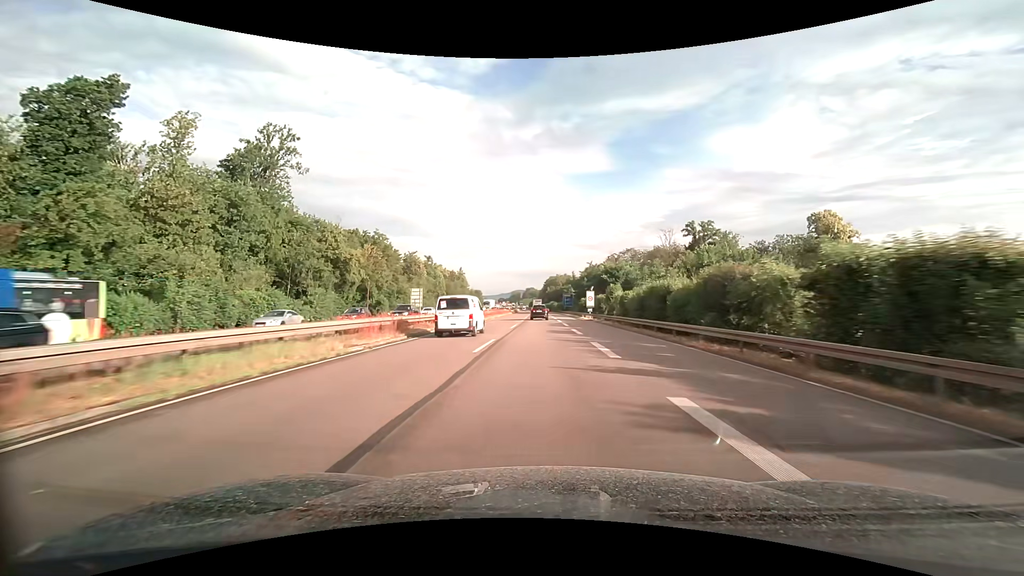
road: trunk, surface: asphalt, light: Day
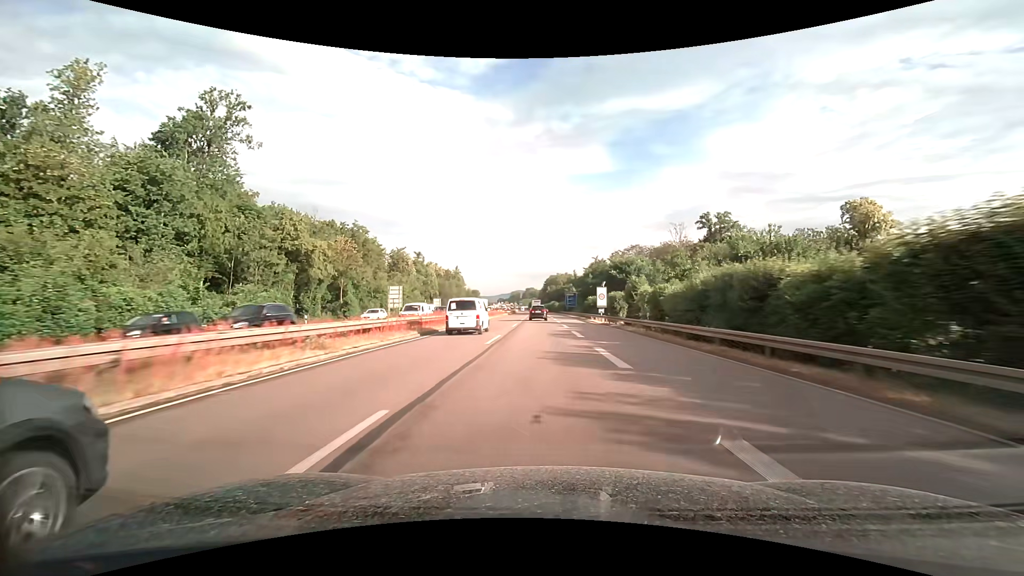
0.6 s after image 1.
(0.0, +14.2) m; 0°
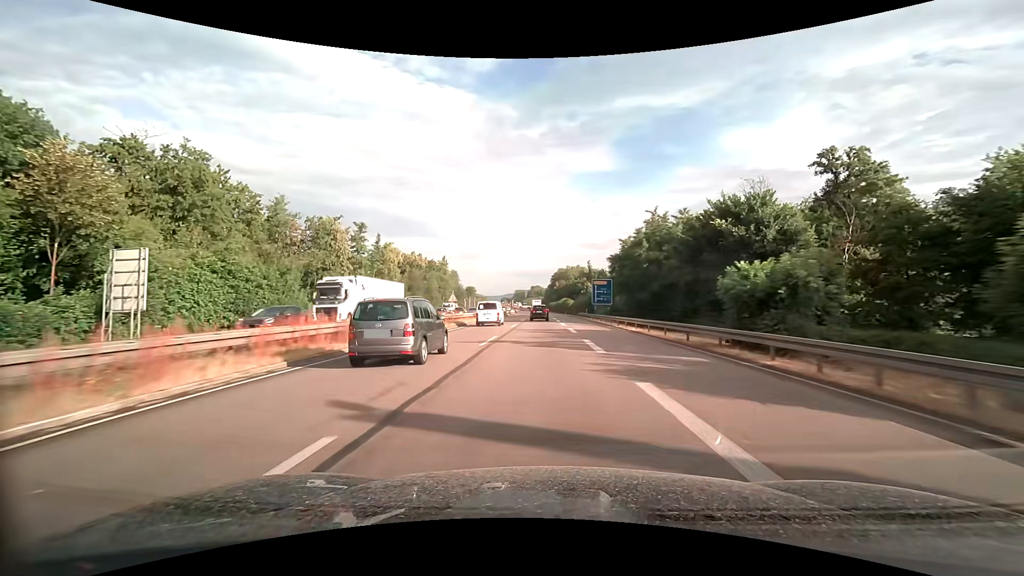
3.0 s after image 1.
(-0.4, +56.2) m; -1°
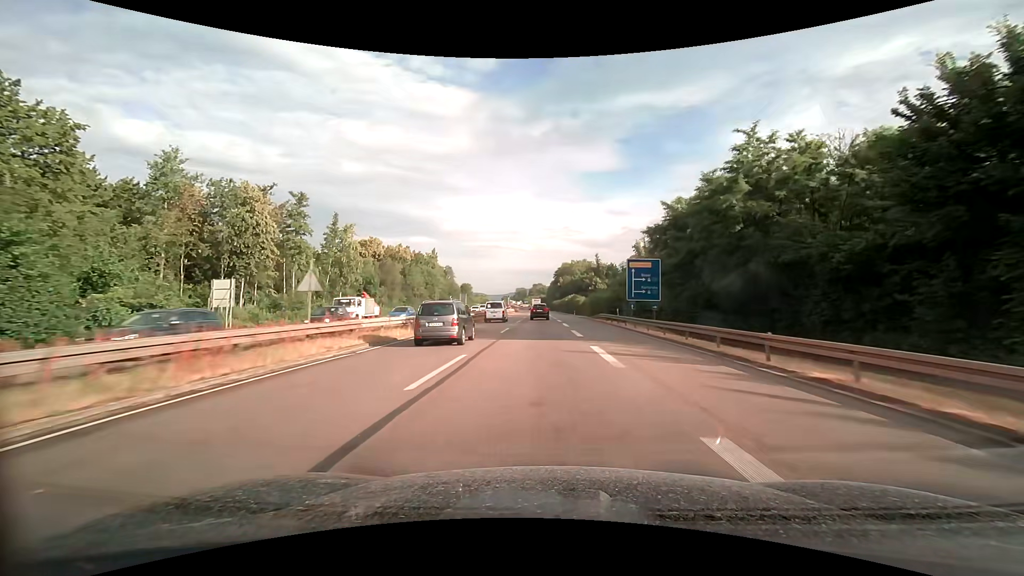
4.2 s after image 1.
(-0.1, +27.7) m; 0°
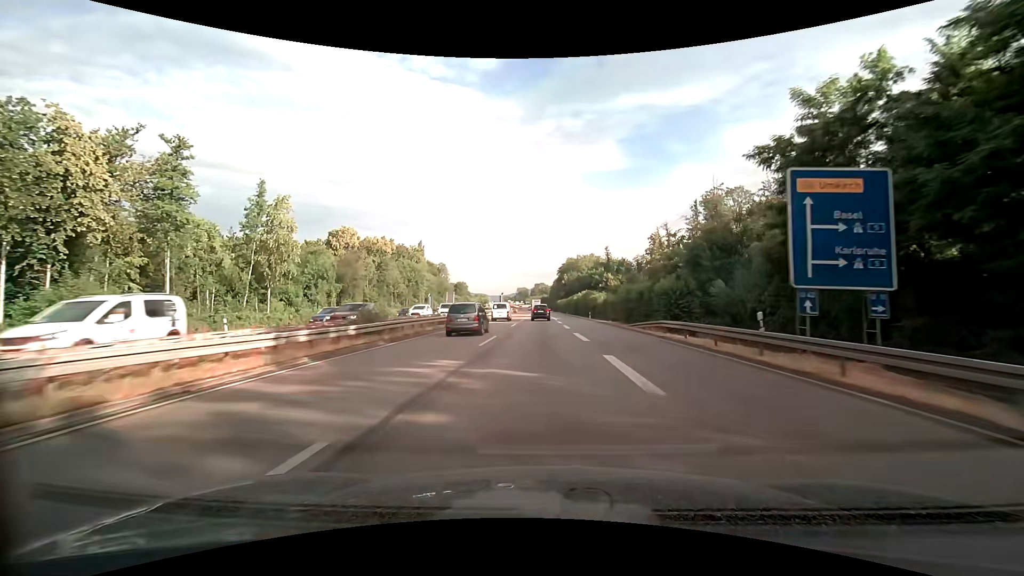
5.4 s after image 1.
(-0.1, +27.5) m; 0°
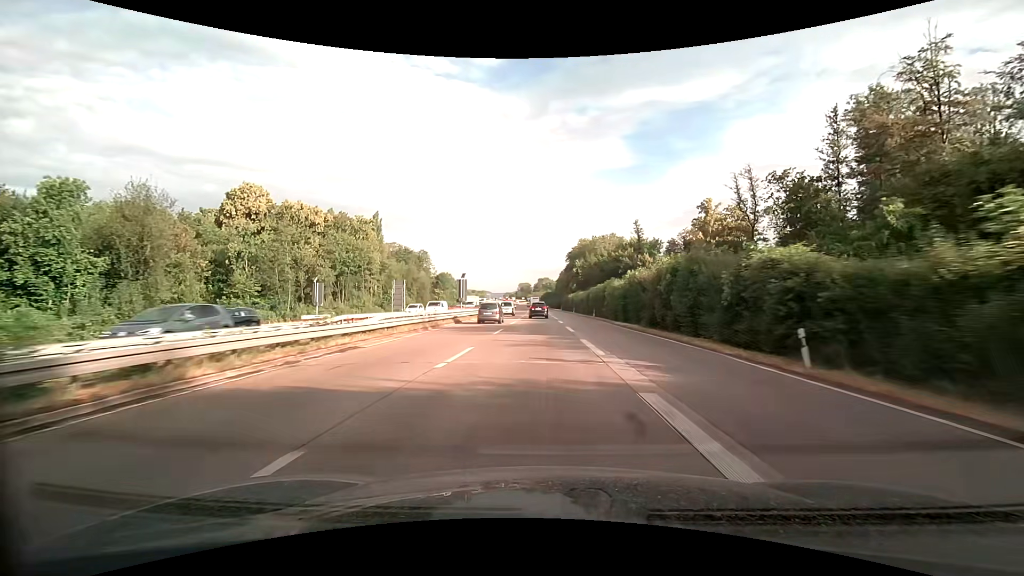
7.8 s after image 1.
(-0.6, +54.2) m; -1°
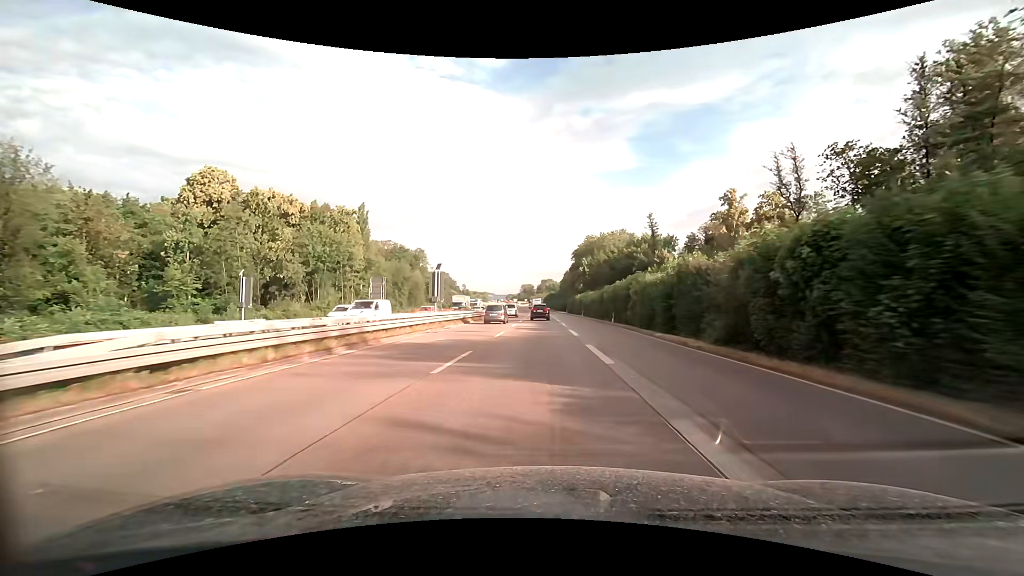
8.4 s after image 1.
(-0.1, +13.5) m; -1°
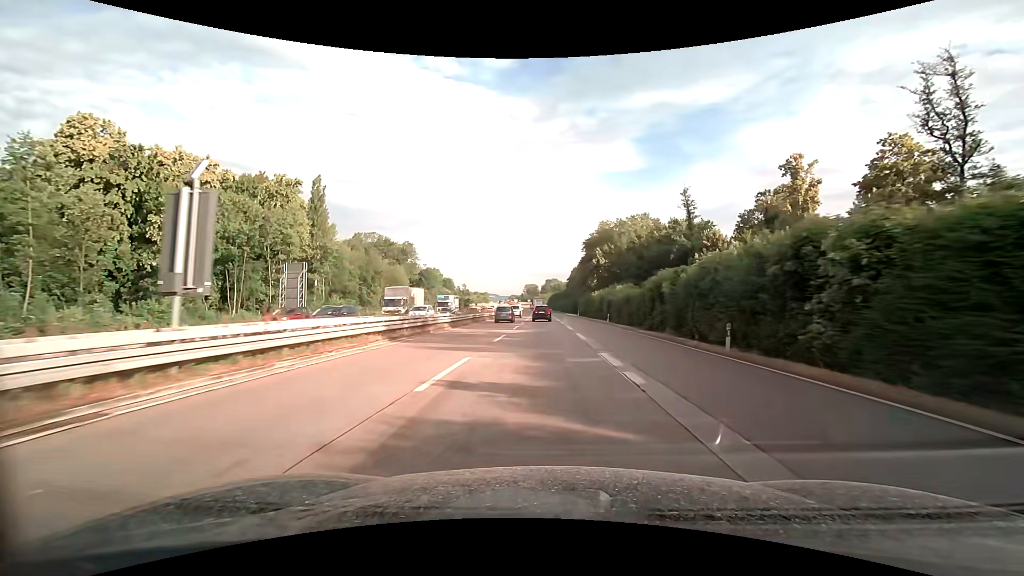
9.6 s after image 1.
(-0.1, +27.0) m; 0°
(0, +10) (0, +20) (0, +30) (0, +40) (0, +50) (0, +60) (-1, +70) (-1, +80) (-1, +90) (-1, +100) m
